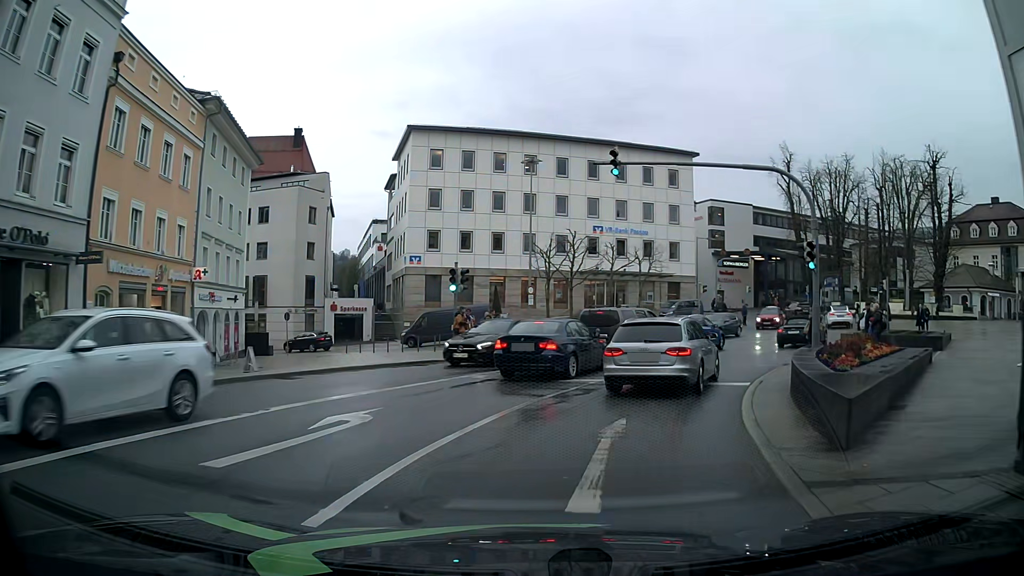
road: primary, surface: asphalt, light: Day
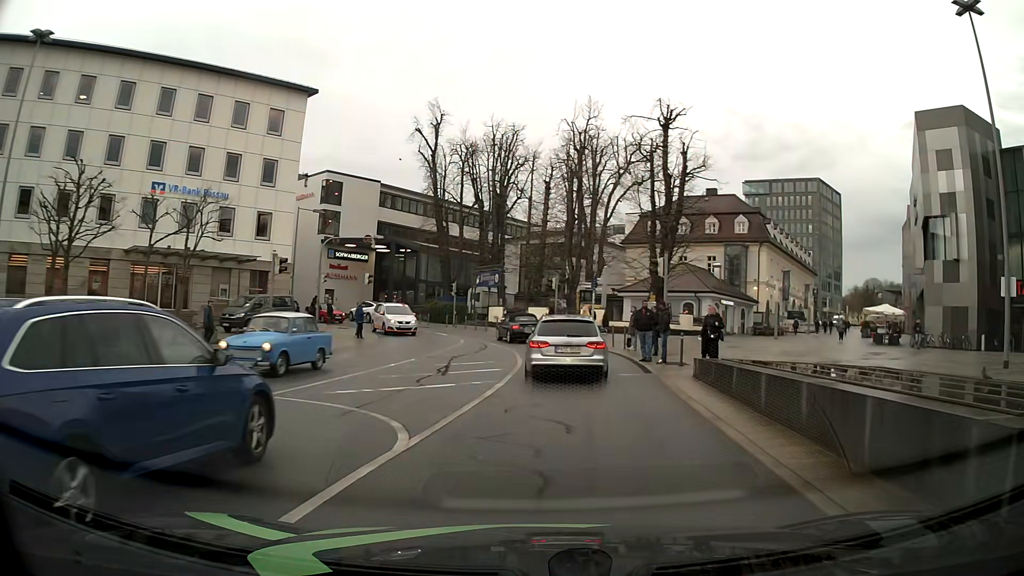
(+5.7, +21.3) m; +33°
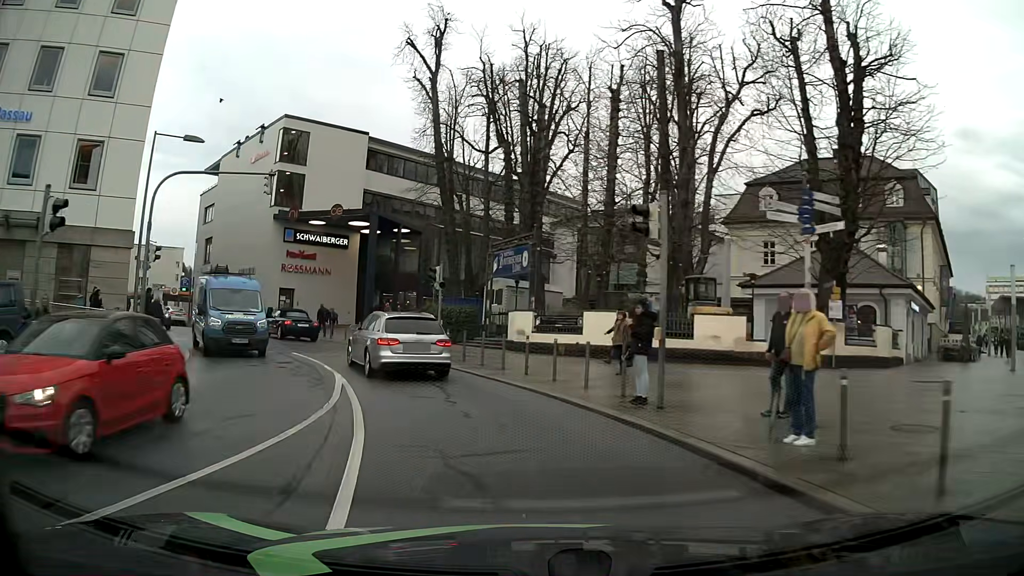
(+0.3, +25.1) m; -6°
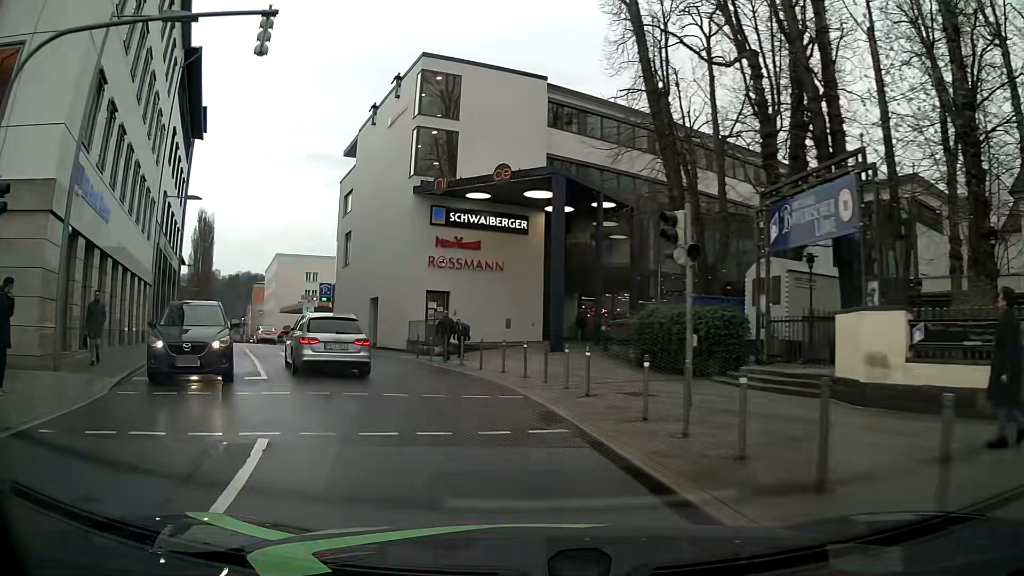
(-2.1, +14.8) m; -17°
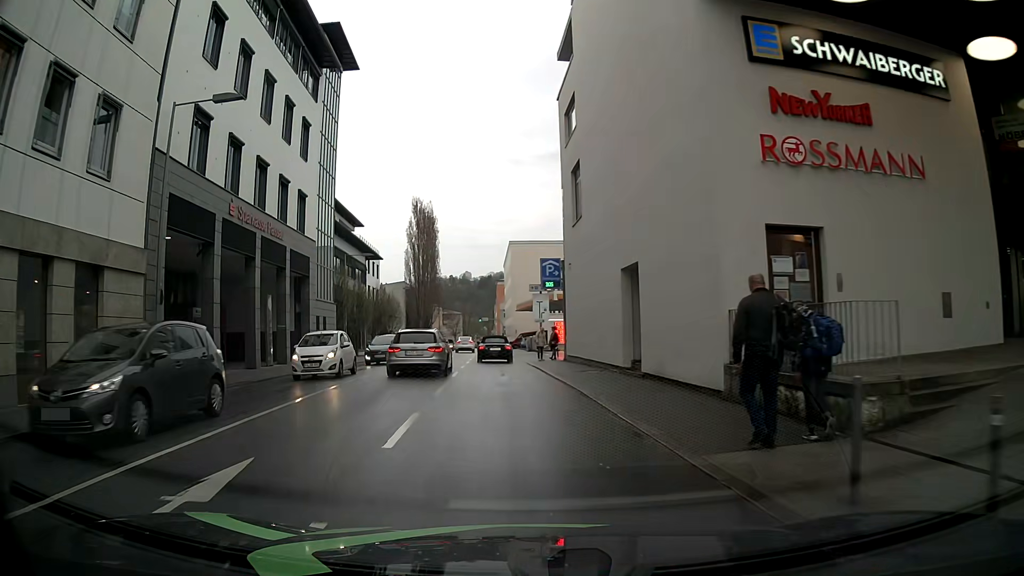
(-4.1, +20.4) m; -22°
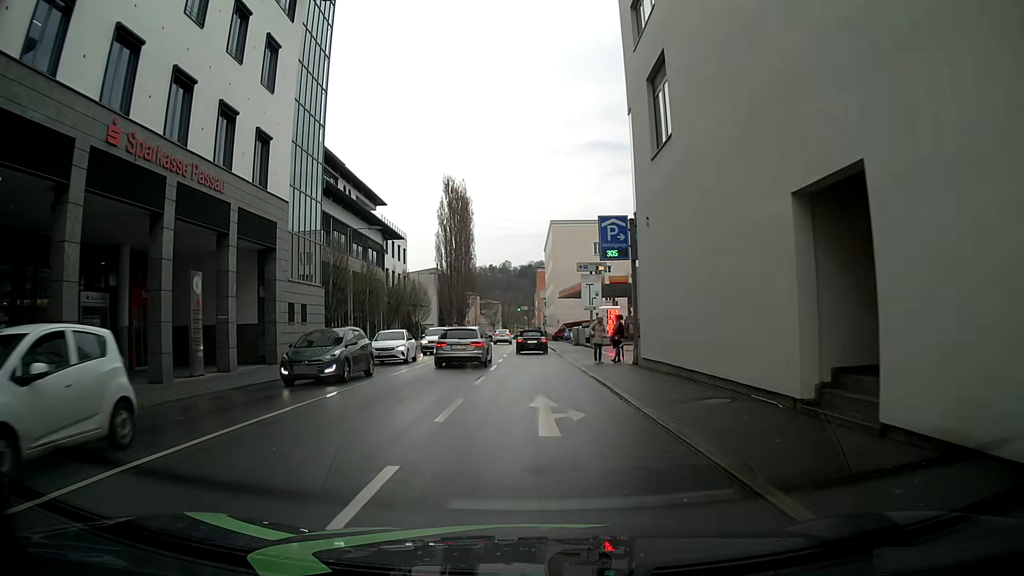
(-0.5, +10.3) m; -3°
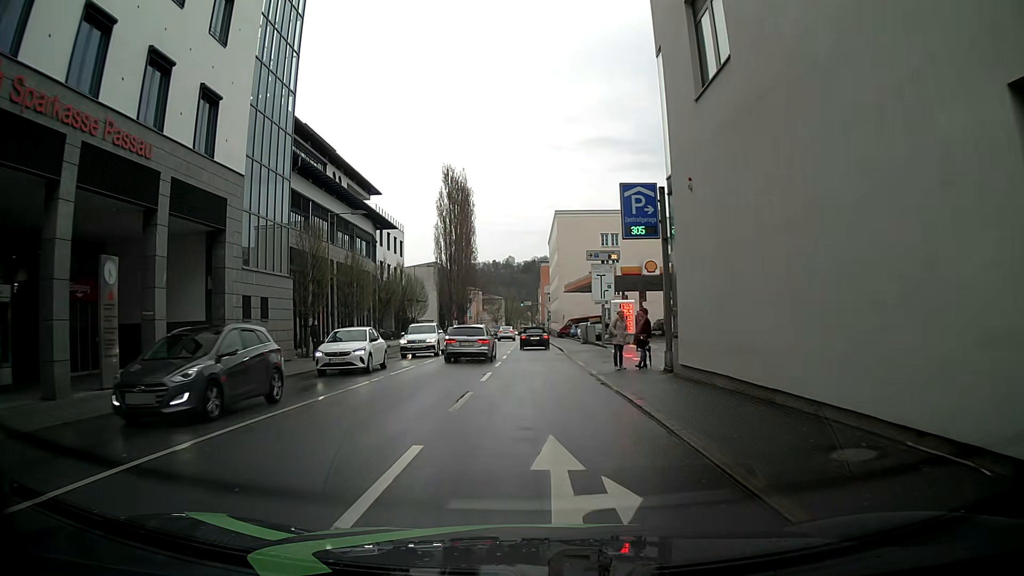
(0.0, +4.9) m; -1°
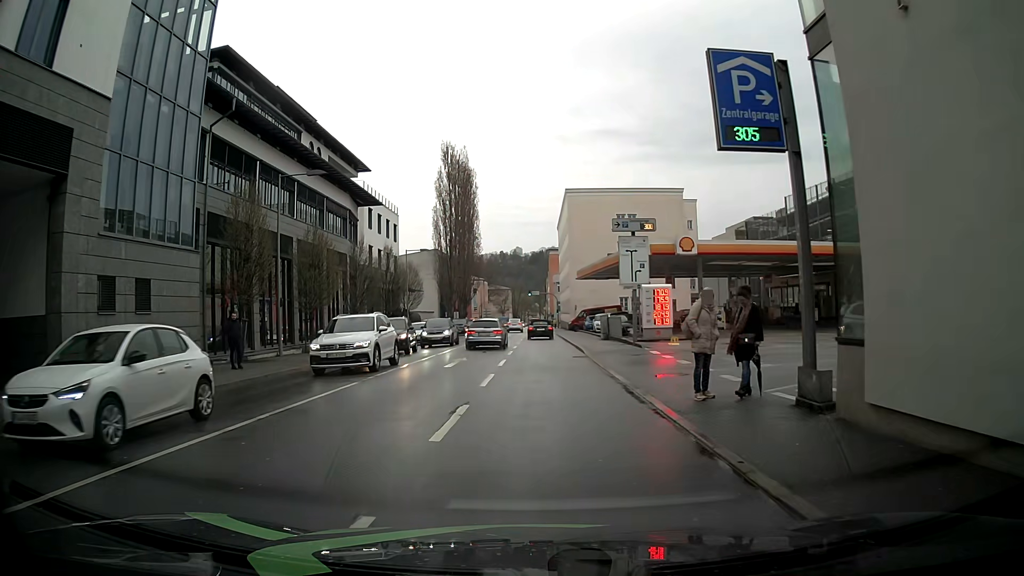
(0.0, +8.7) m; +2°
